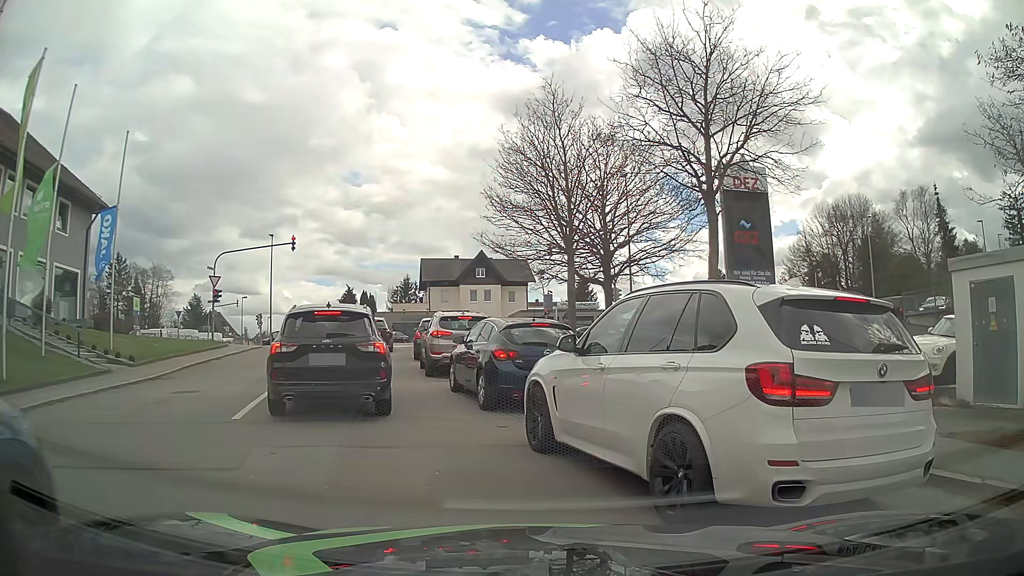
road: residential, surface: asphalt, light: Day
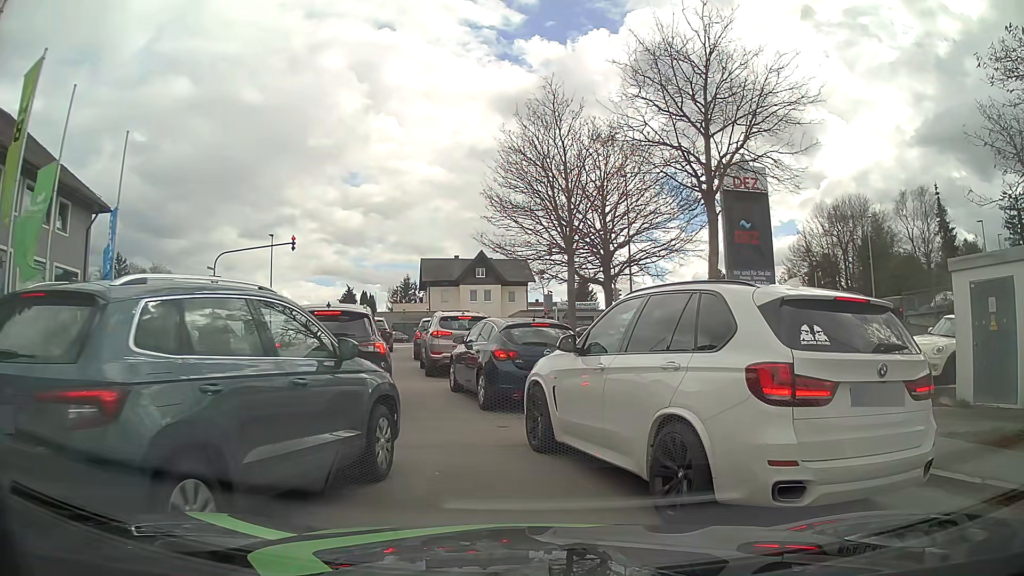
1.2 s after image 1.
(0.0, 0.0) m; 0°
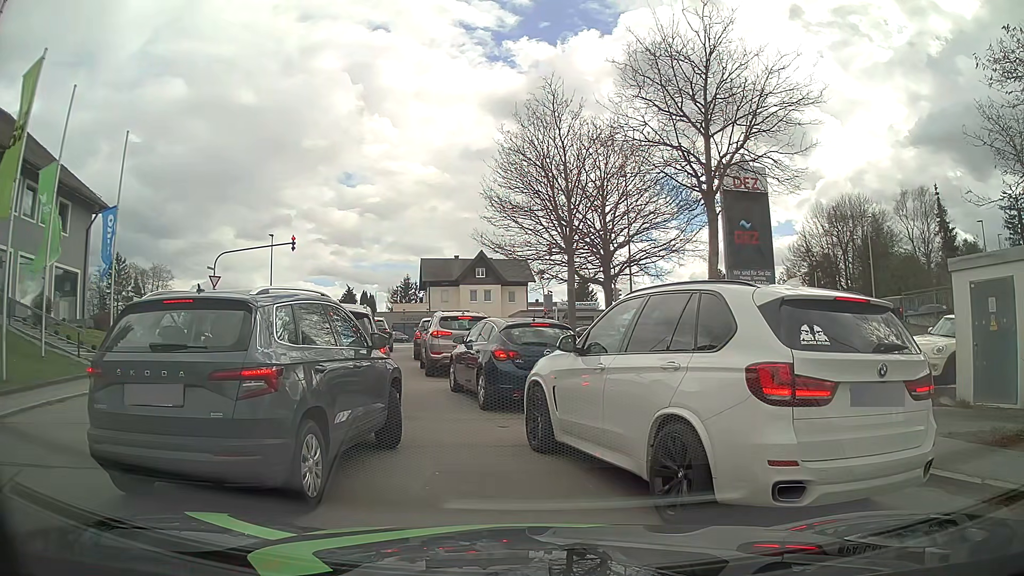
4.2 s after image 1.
(0.0, 0.0) m; 0°
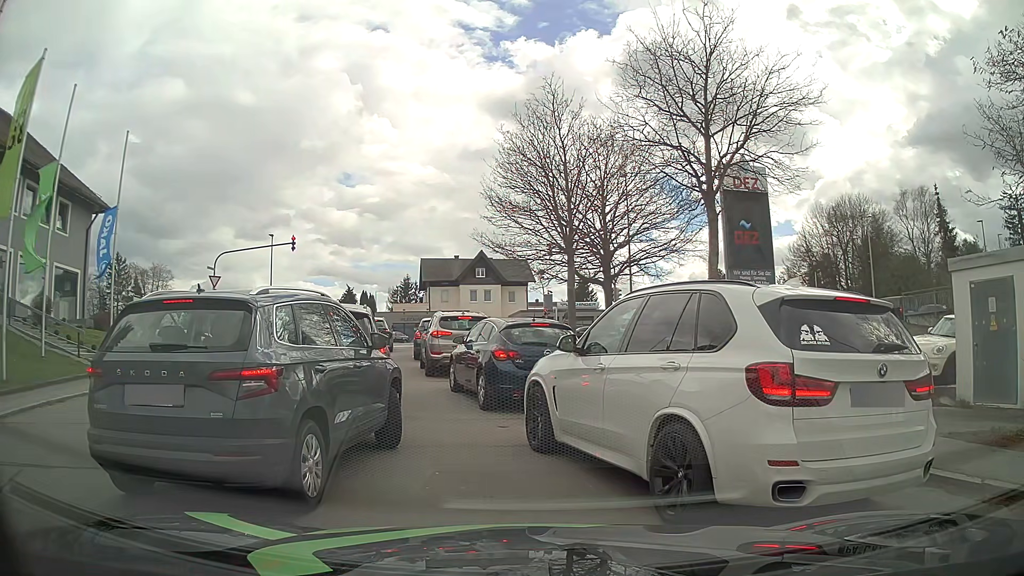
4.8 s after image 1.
(0.0, 0.0) m; 0°
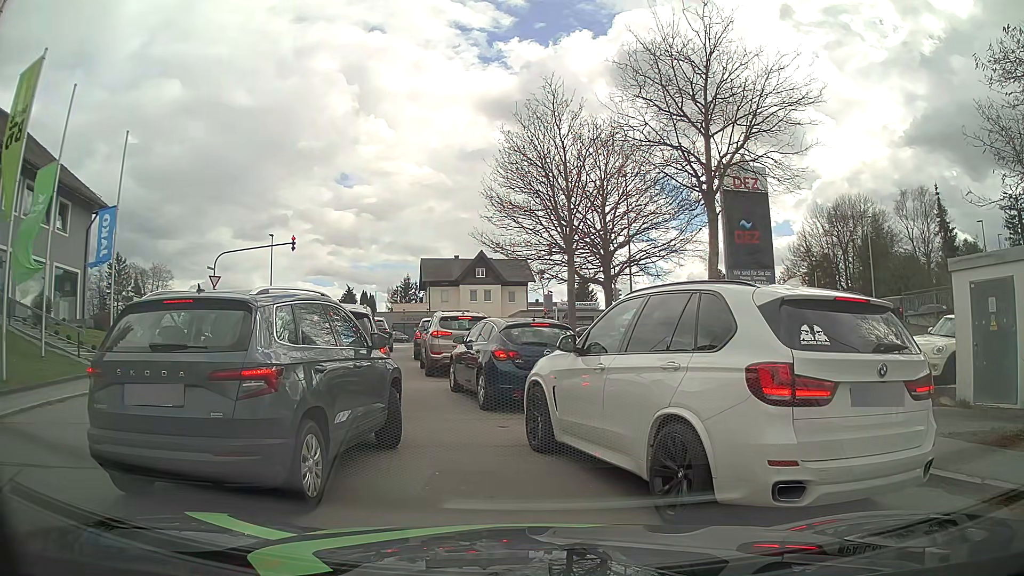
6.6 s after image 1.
(0.0, 0.0) m; 0°
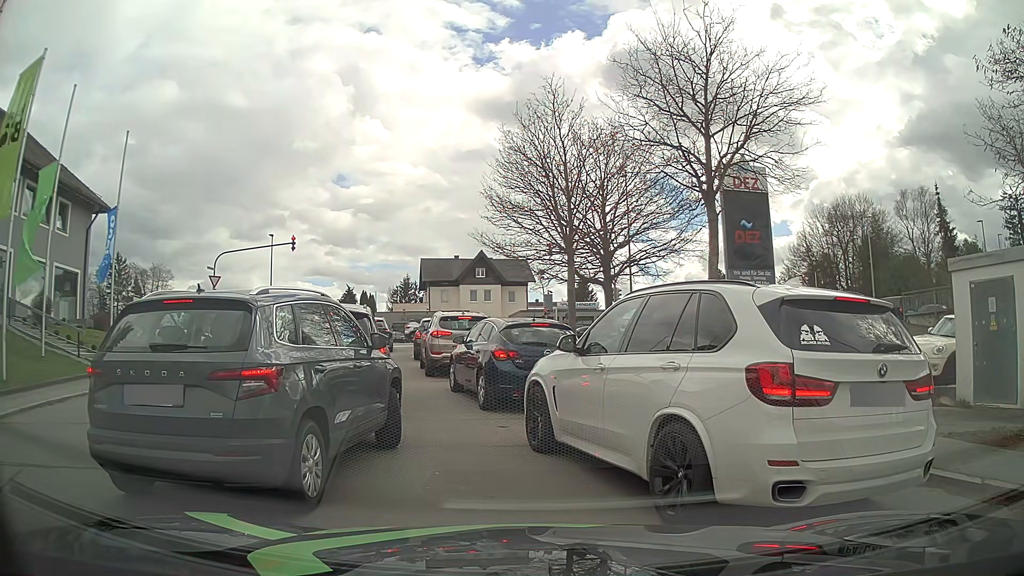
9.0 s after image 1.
(0.0, 0.0) m; 0°
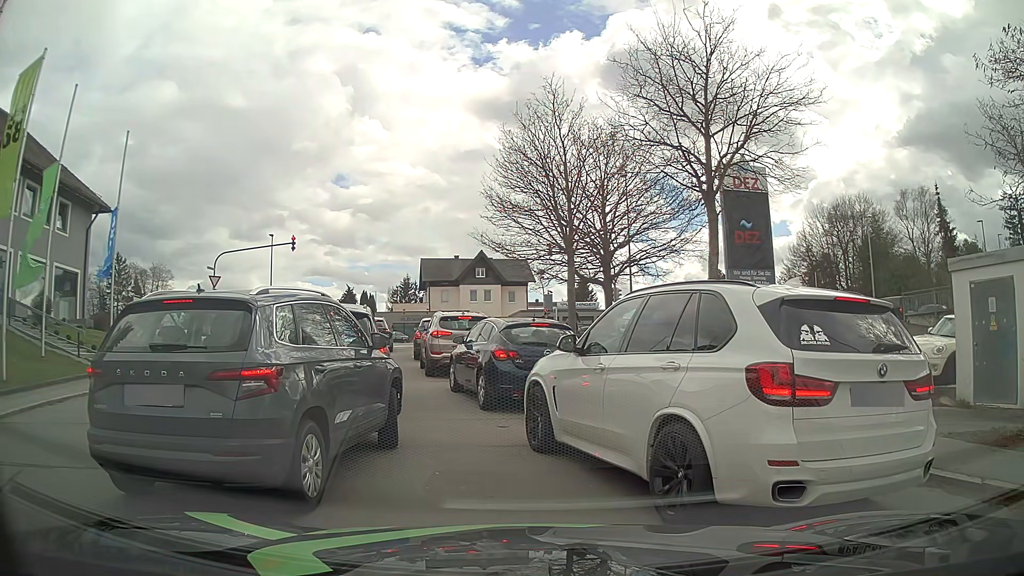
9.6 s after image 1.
(0.0, 0.0) m; 0°
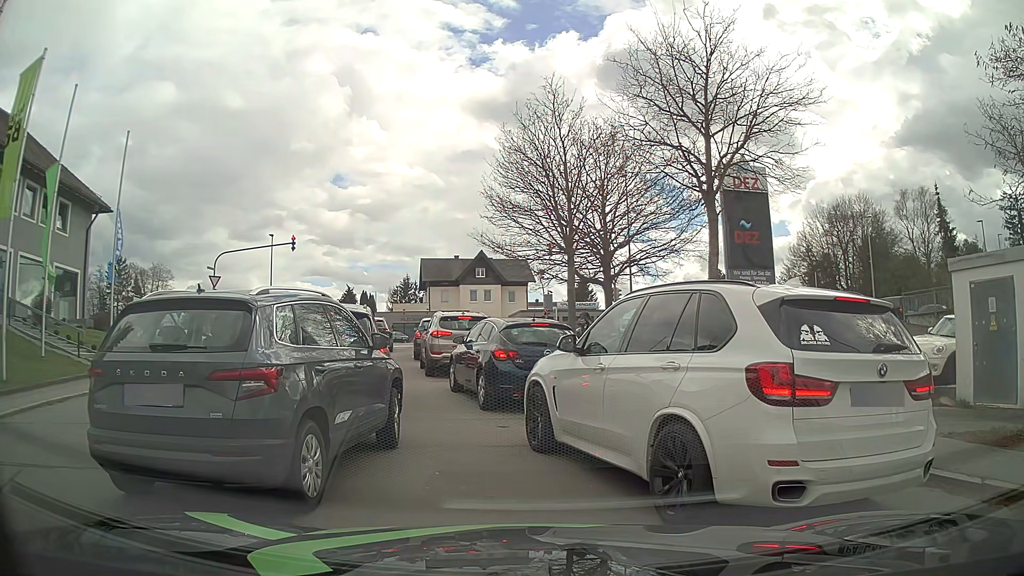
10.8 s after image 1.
(0.0, 0.0) m; 0°
